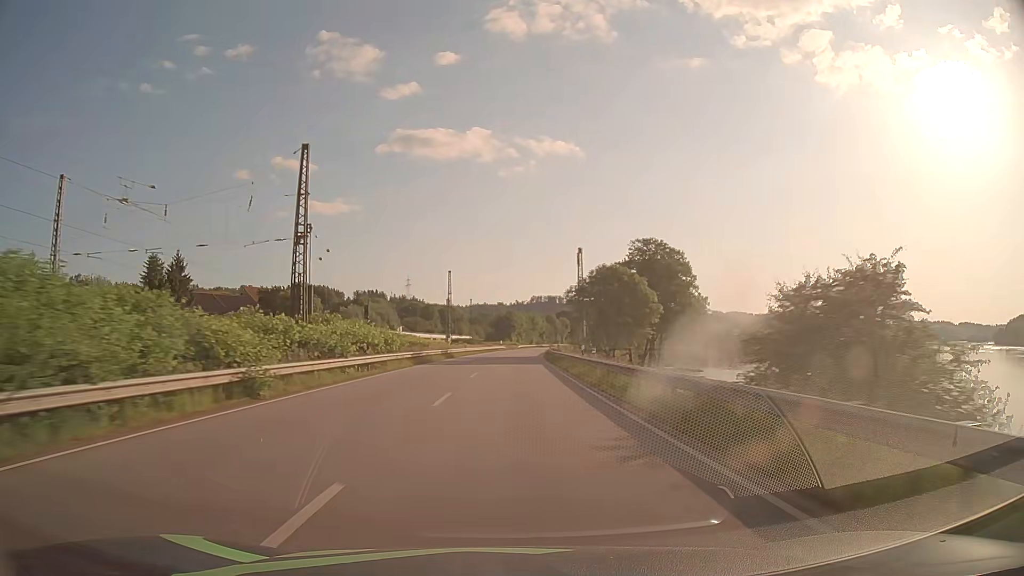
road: primary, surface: asphalt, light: Day
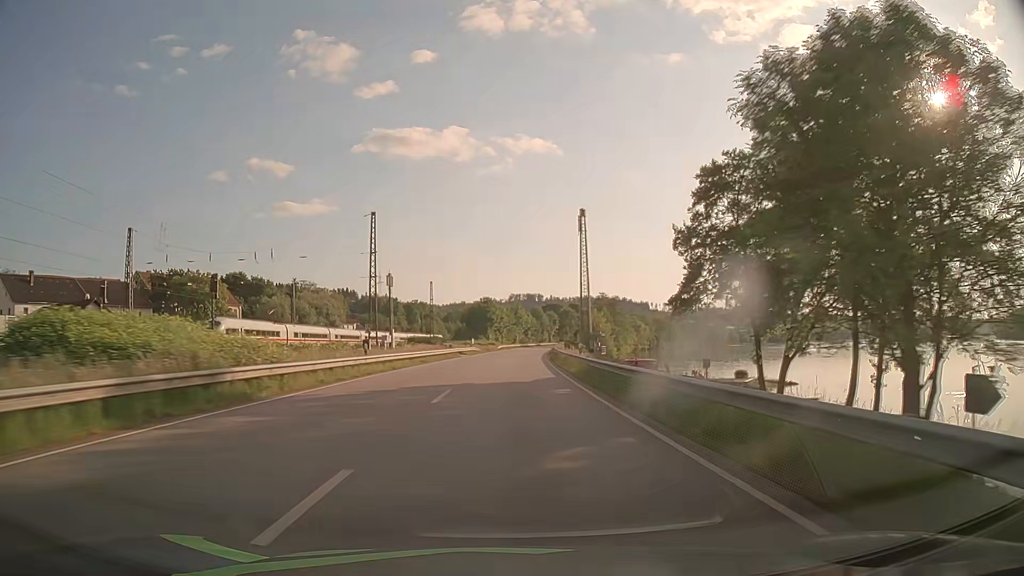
(+0.7, +47.4) m; +2°
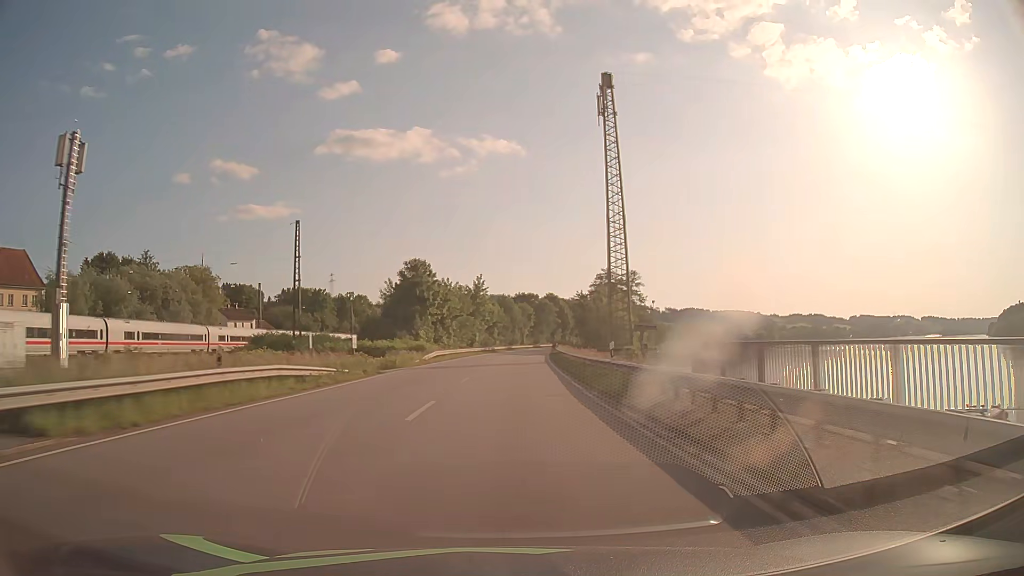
(+1.7, +63.2) m; +3°
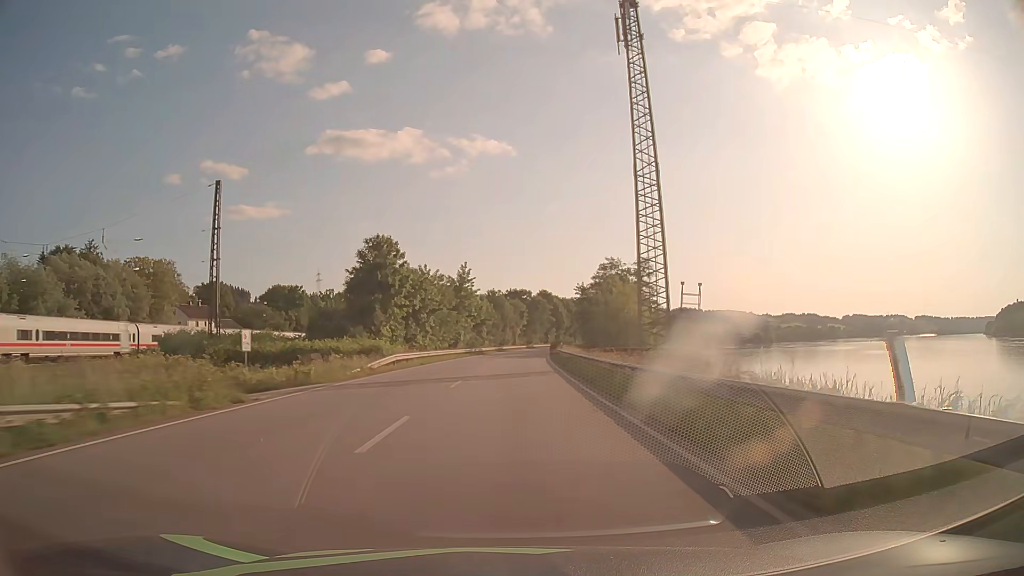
(+0.1, +15.8) m; +1°
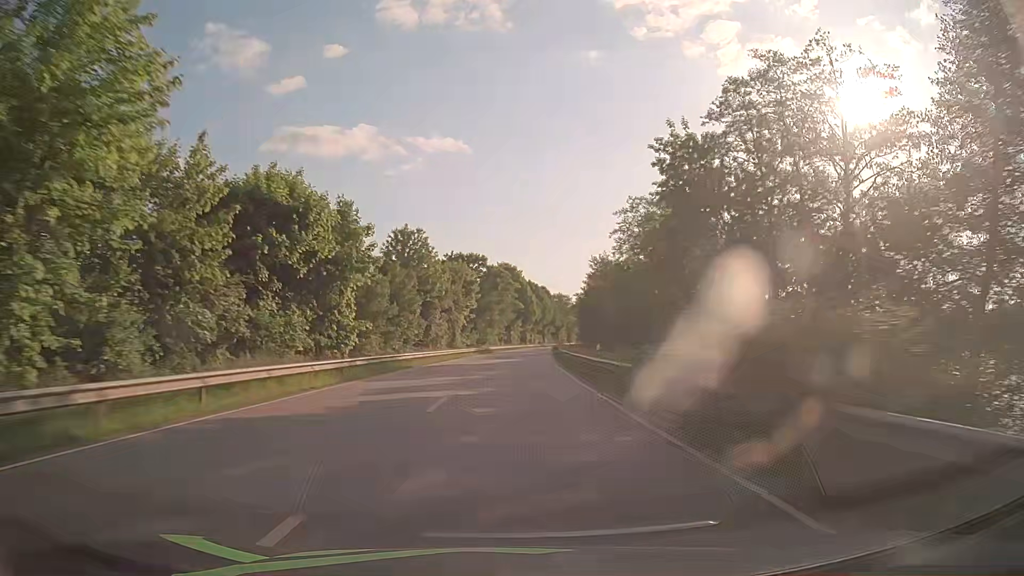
(+2.7, +78.9) m; +4°
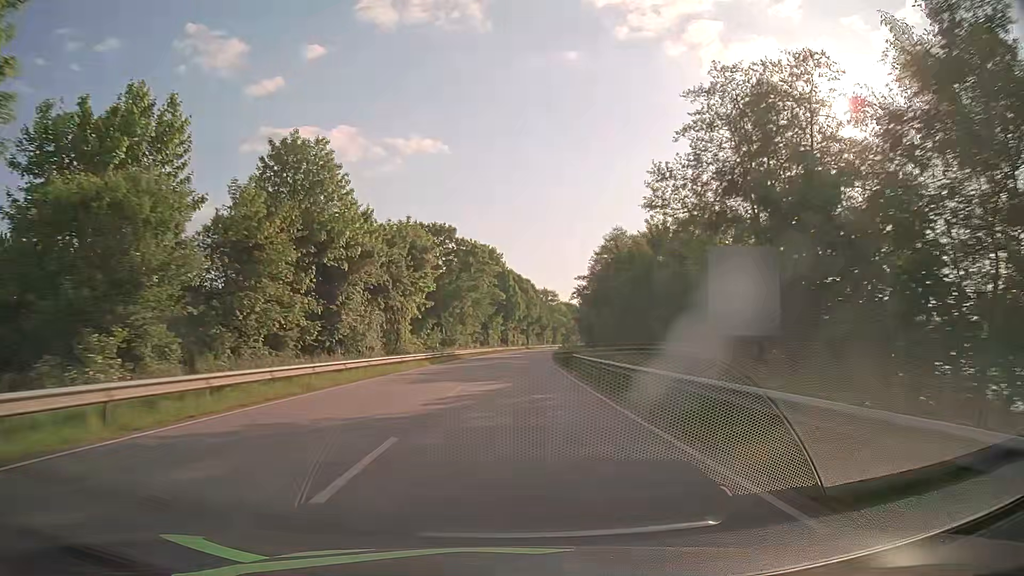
(+0.5, +31.6) m; +2°
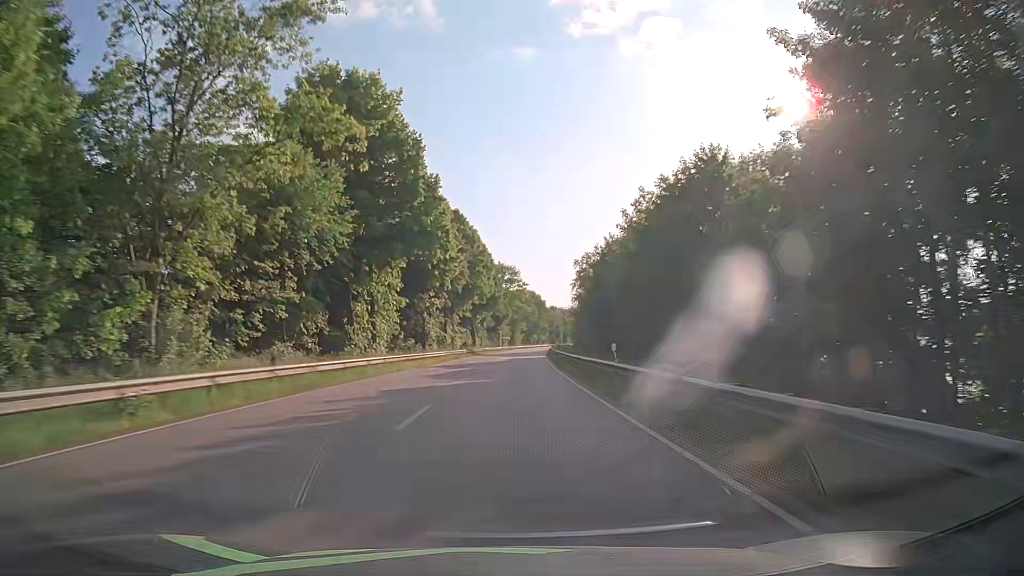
(+3.1, +79.1) m; +4°
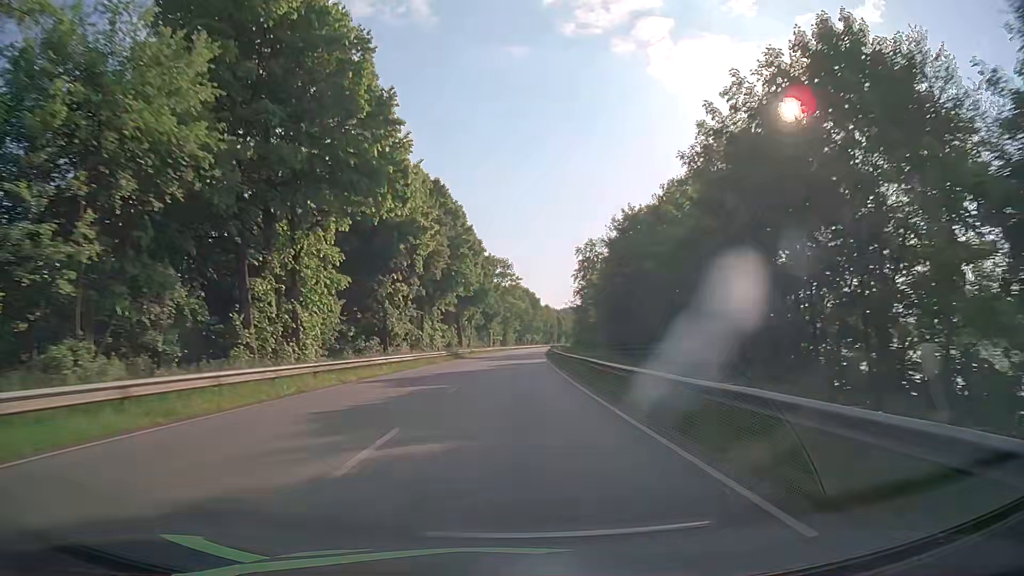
(+0.2, +15.8) m; +1°
(0, +10) (0, +20) (0, +30) (+1, +40) (+1, +50) (+2, +60) (+2, +70) (+3, +80) (+3, +90) (+4, +100) m
